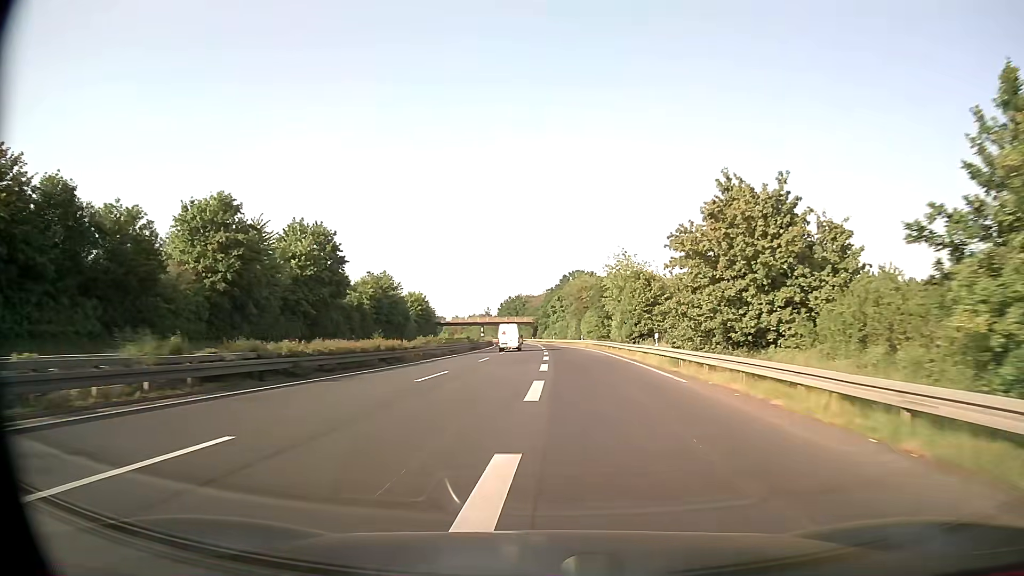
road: trunk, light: Day
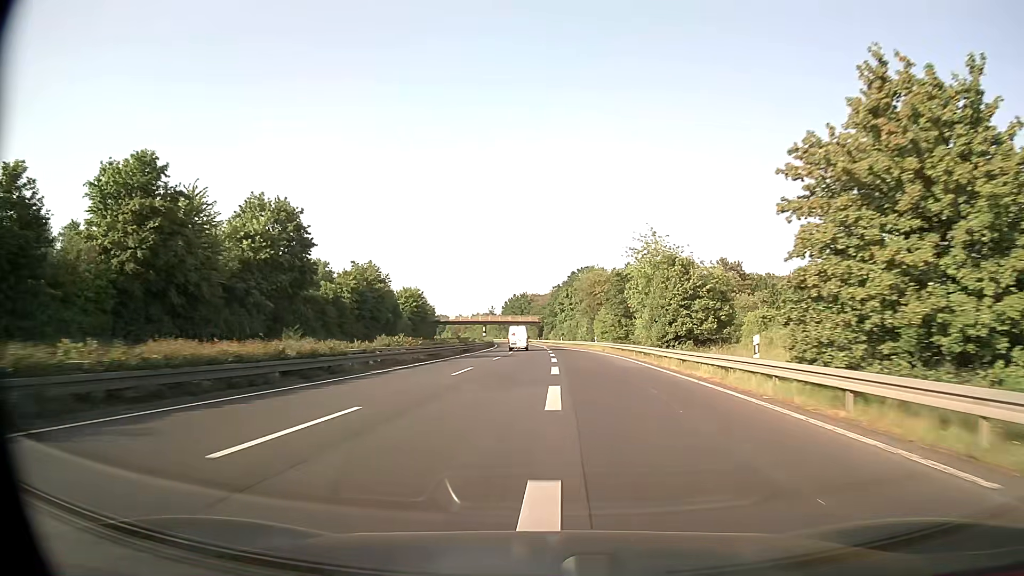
(-0.1, +13.5) m; -1°
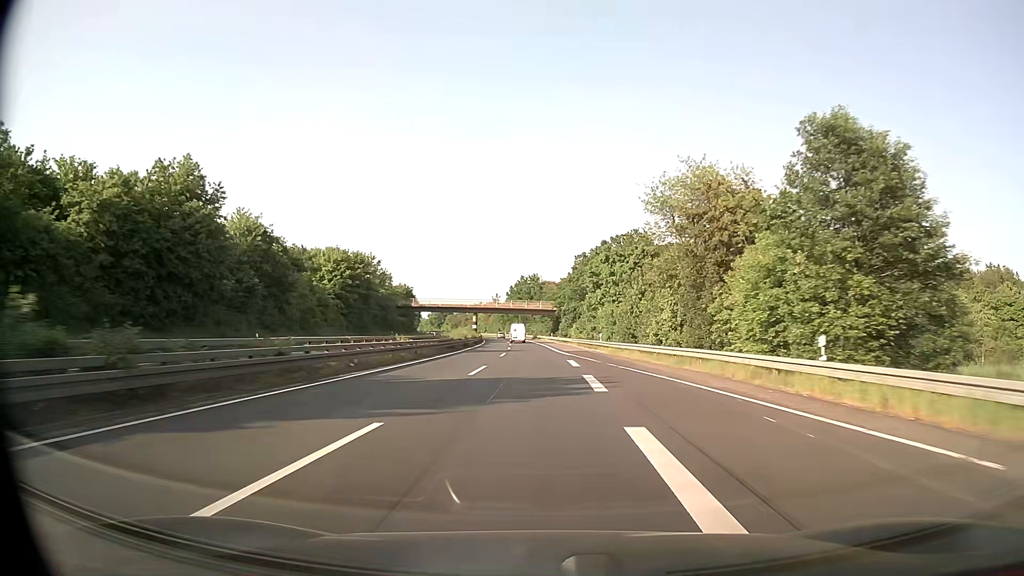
(-0.3, +57.4) m; -1°
(0, +10) (0, +20) (0, +30) (0, +40) (-1, +50) (-1, +60) (-2, +70) (-2, +80) (-3, +90) (-4, +100) m
